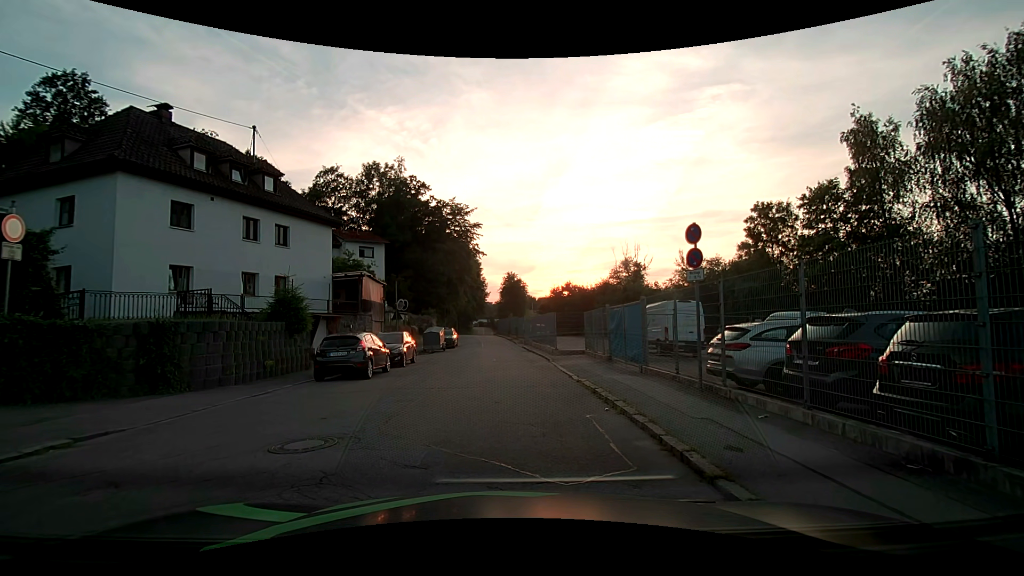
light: Day
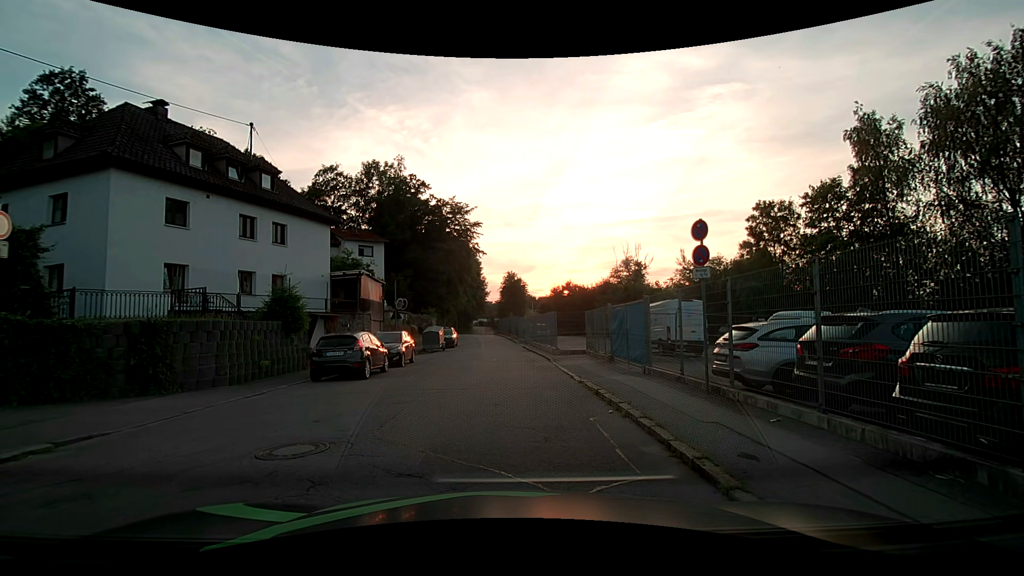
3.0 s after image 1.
(0.0, +0.4) m; 0°
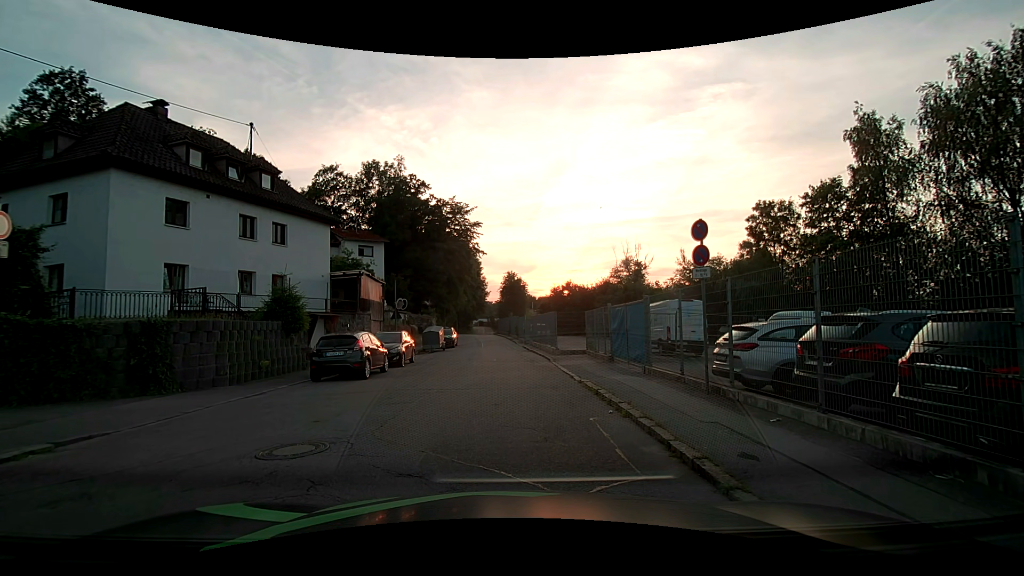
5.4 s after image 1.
(0.0, 0.0) m; 0°
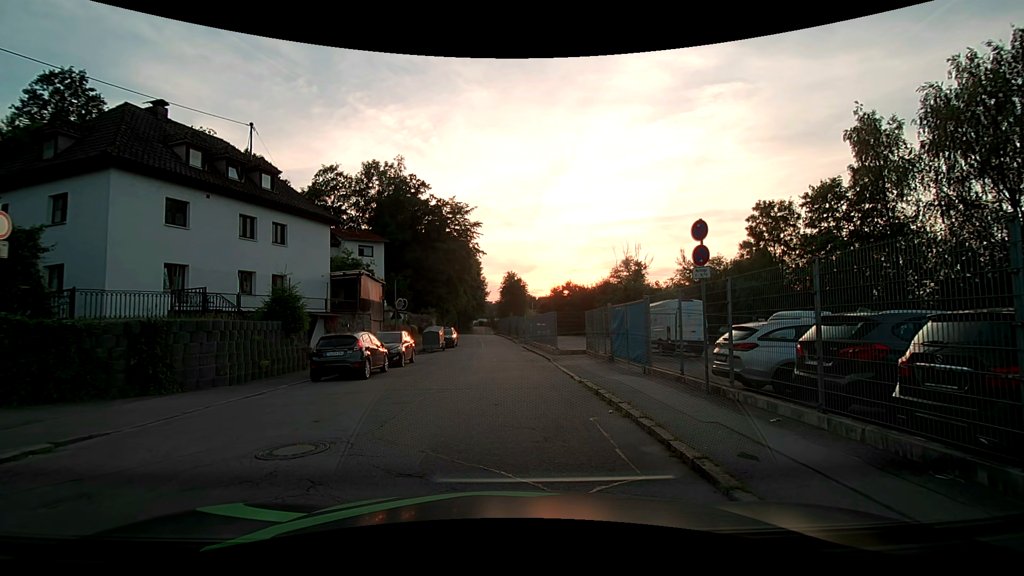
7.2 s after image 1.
(0.0, 0.0) m; 0°
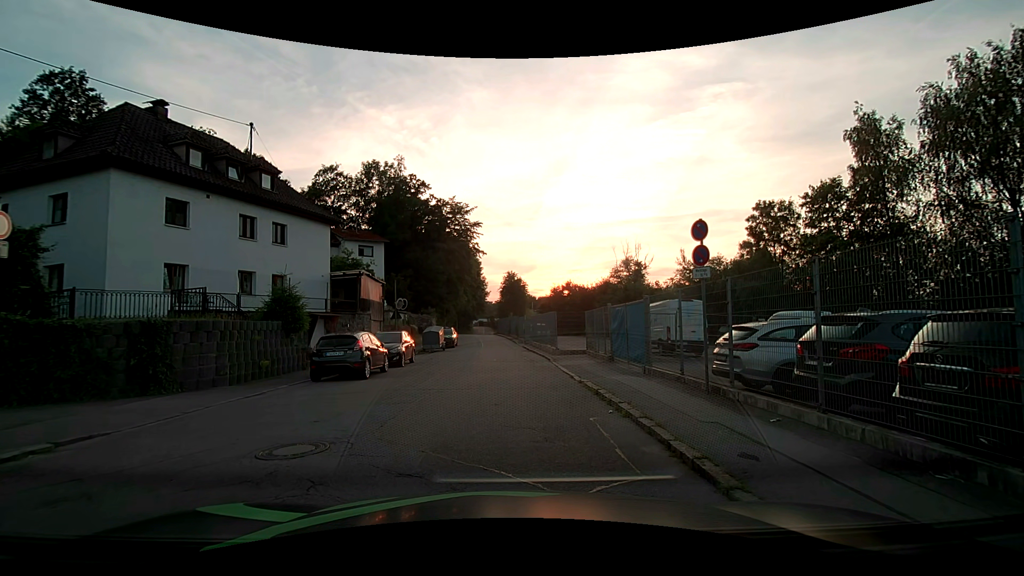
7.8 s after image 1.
(0.0, 0.0) m; 0°
(0, +10) (0, +20) (0, +30) (-1, +40) (-1, +50) (-2, +60) (-3, +70) (-4, +80) (-5, +90) (-5, +100) m
